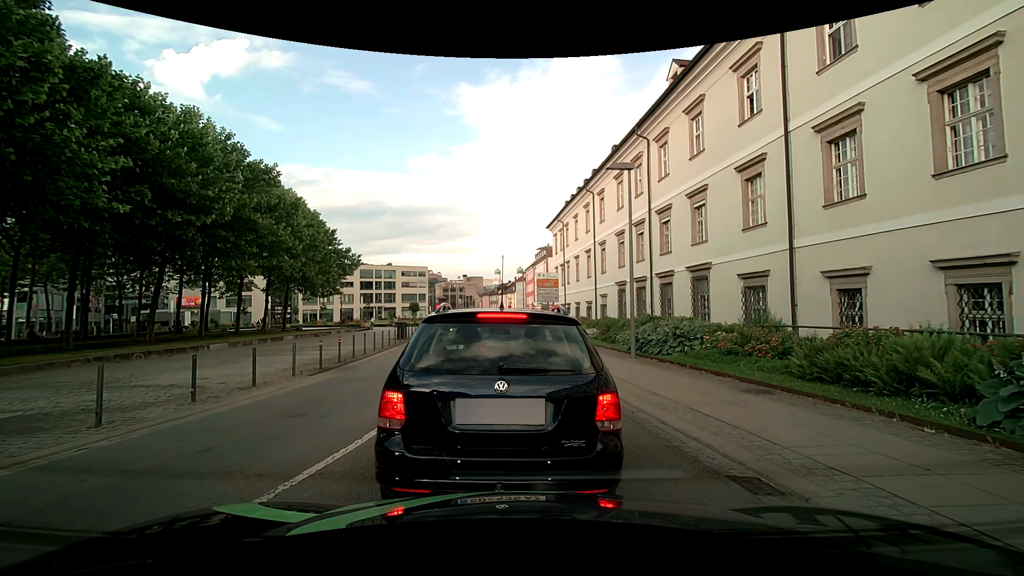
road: tertiary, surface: asphalt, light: Day
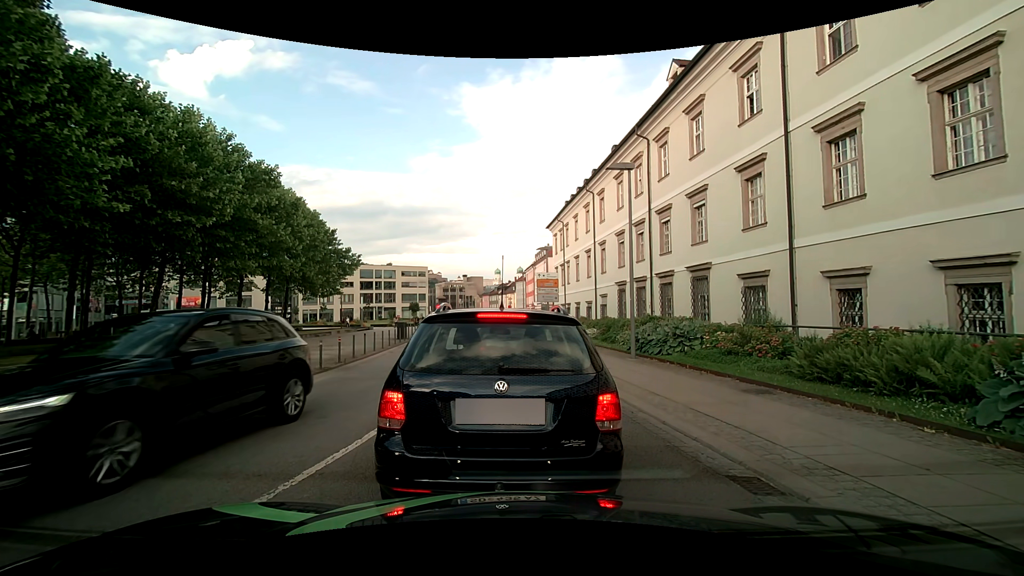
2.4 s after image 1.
(0.0, 0.0) m; 0°
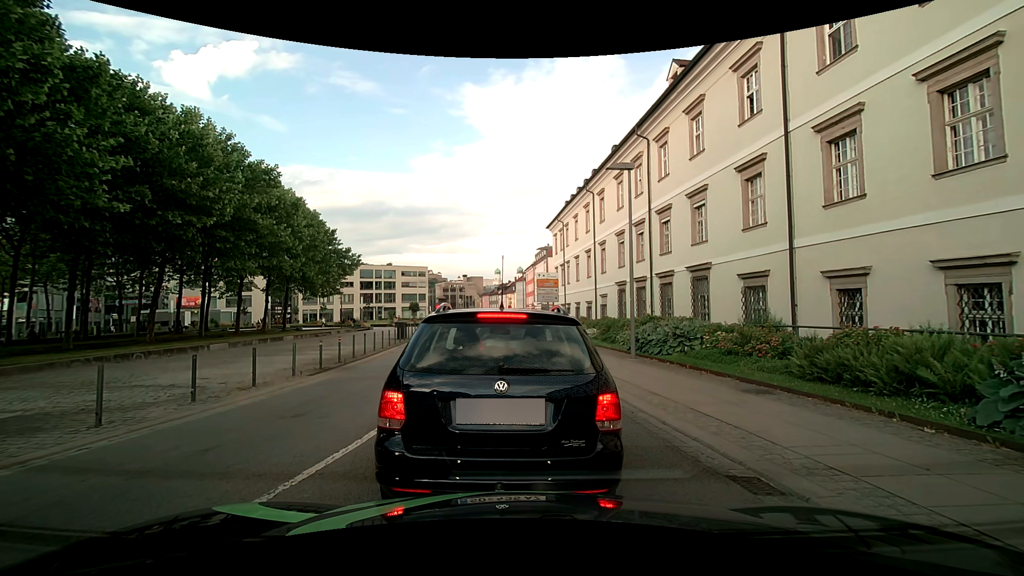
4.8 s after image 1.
(0.0, 0.0) m; 0°
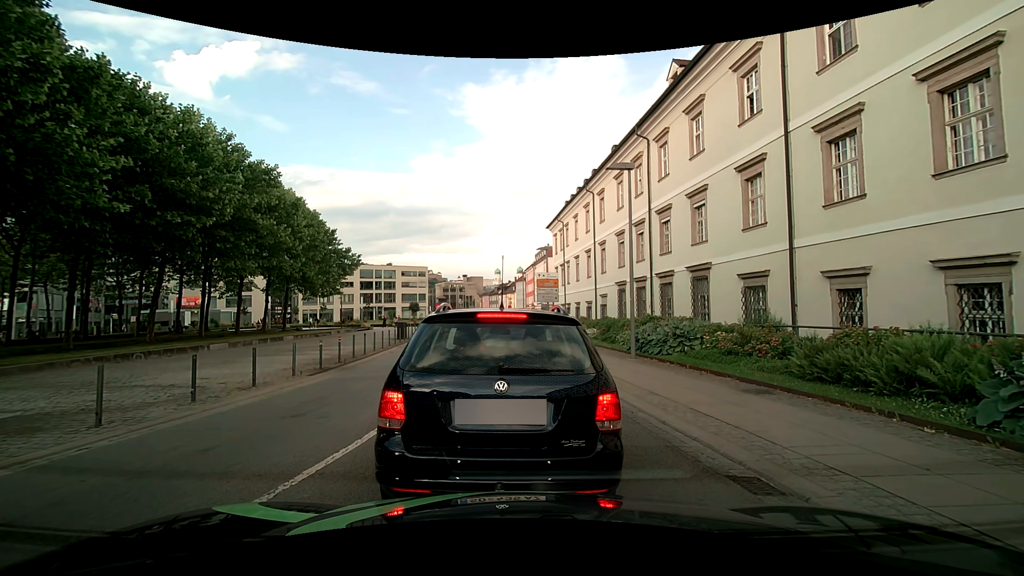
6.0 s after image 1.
(0.0, 0.0) m; 0°
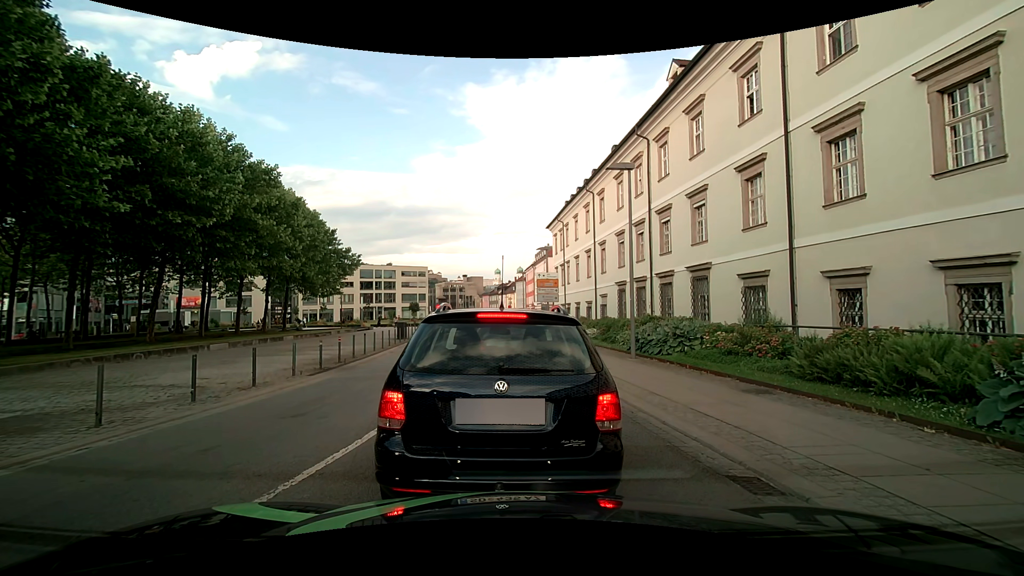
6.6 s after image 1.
(0.0, 0.0) m; 0°
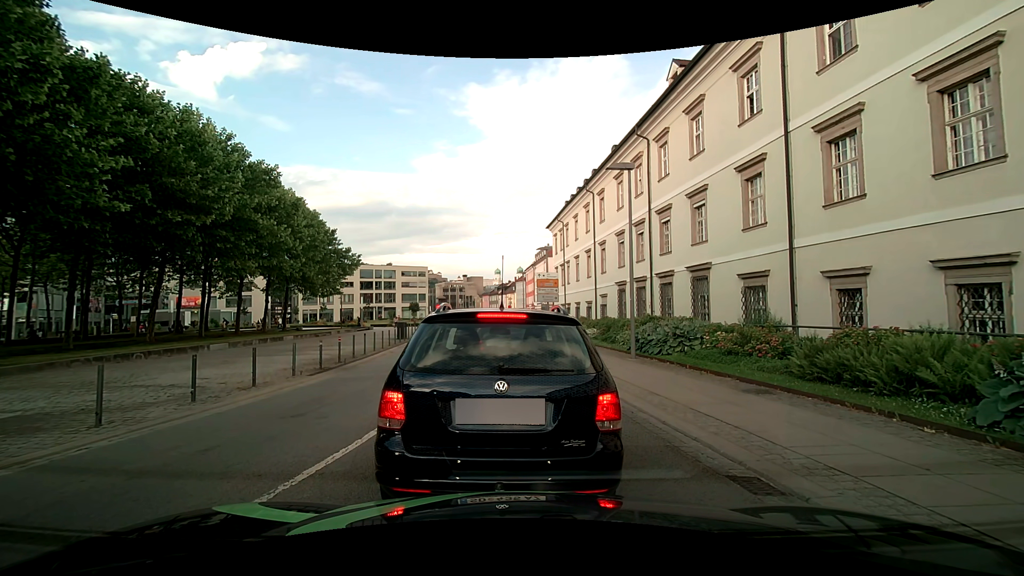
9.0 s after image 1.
(0.0, 0.0) m; 0°
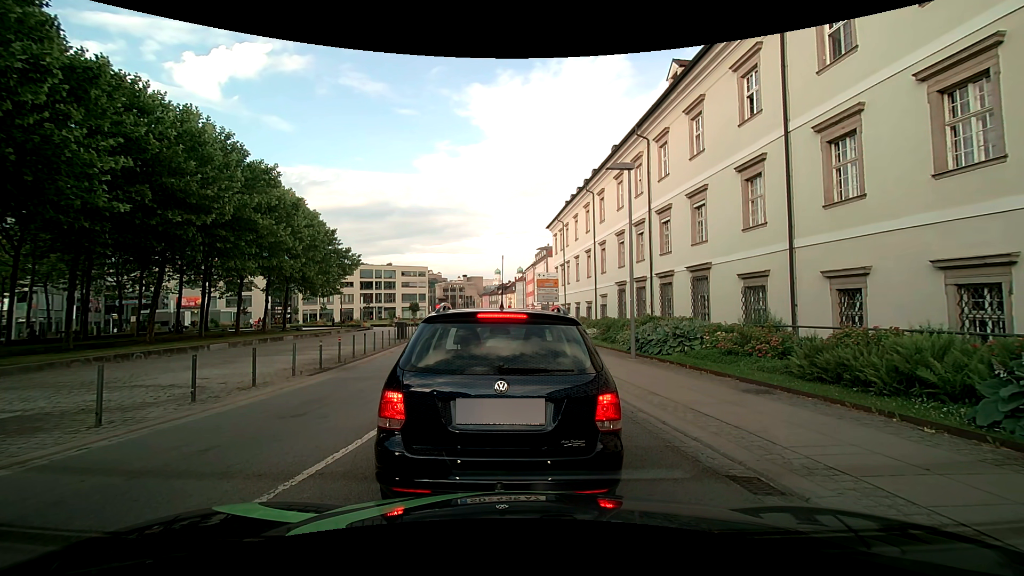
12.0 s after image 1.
(0.0, 0.0) m; 0°
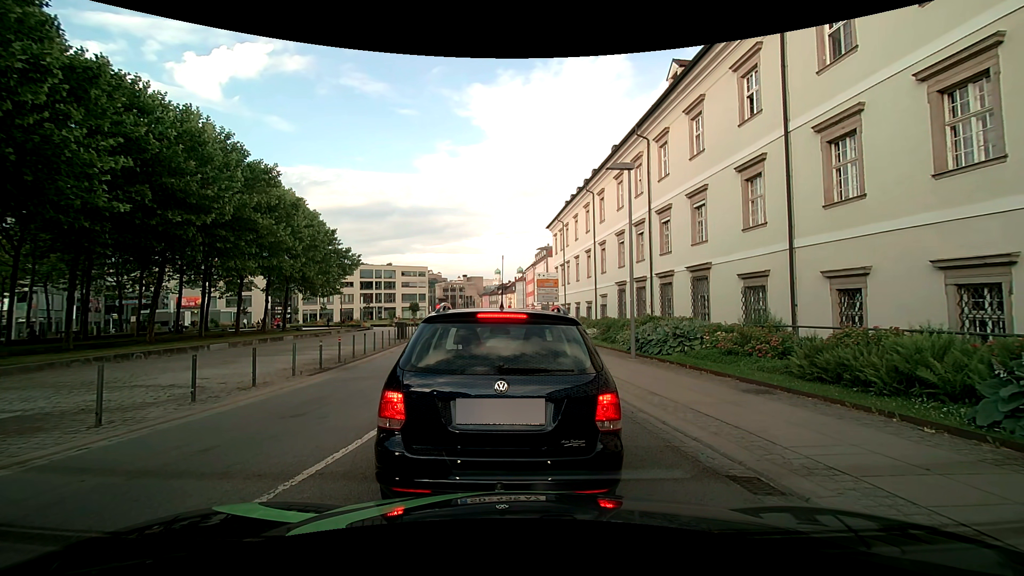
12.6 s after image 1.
(0.0, 0.0) m; 0°
